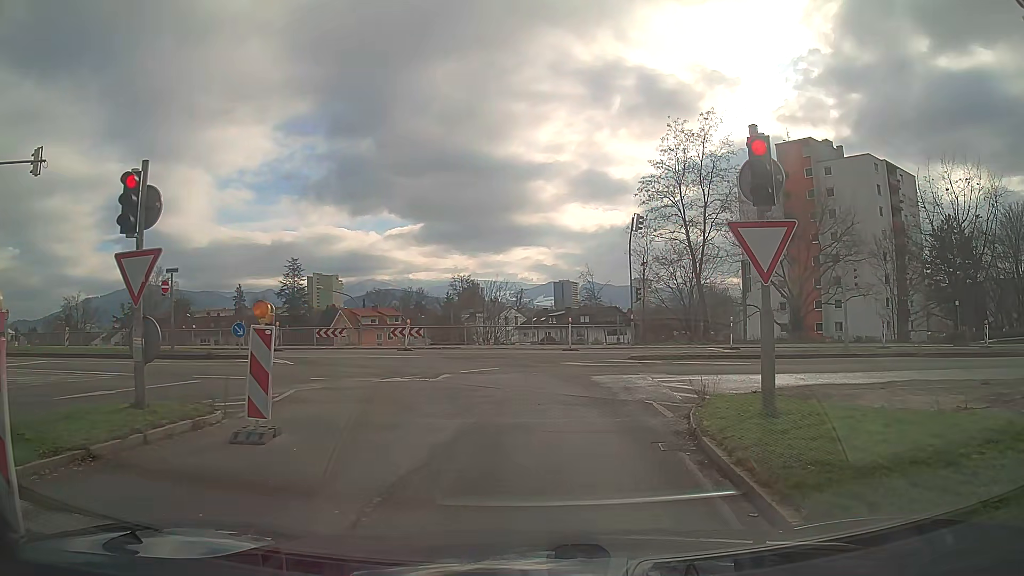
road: trunk_link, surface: asphalt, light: Day
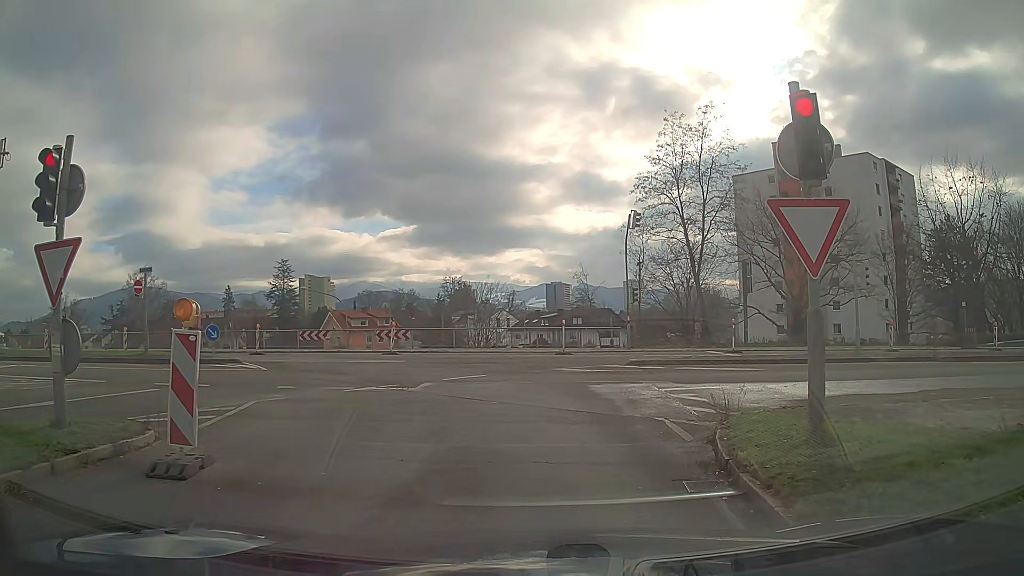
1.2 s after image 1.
(0.0, +1.5) m; +1°
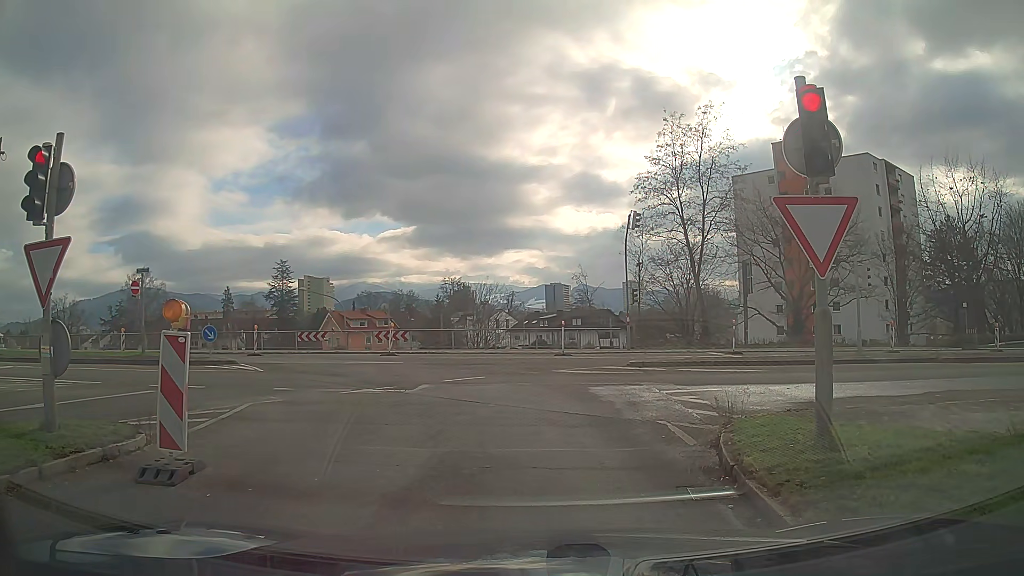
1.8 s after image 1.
(0.0, +0.2) m; 0°
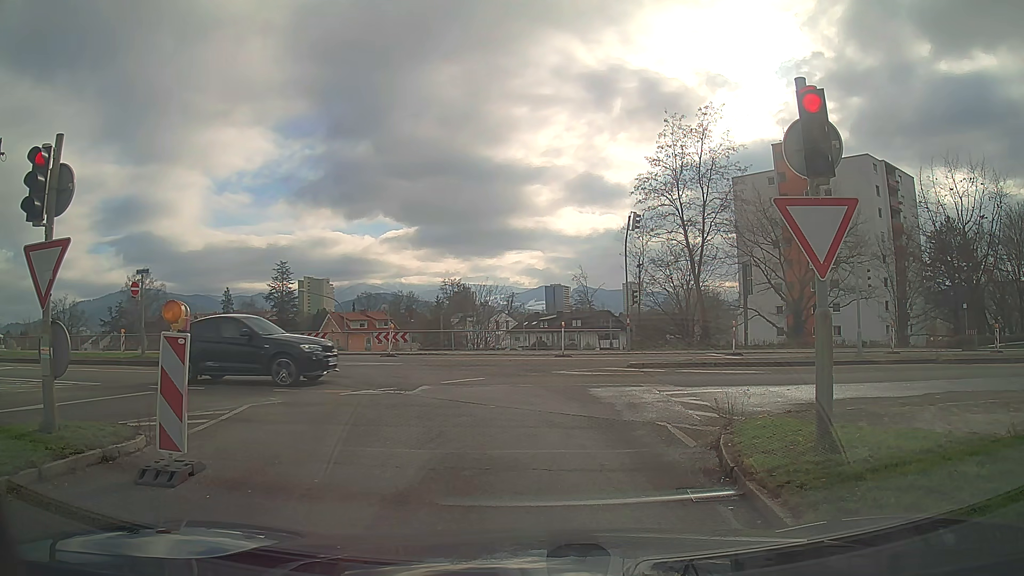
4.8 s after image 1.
(0.0, +0.1) m; 0°
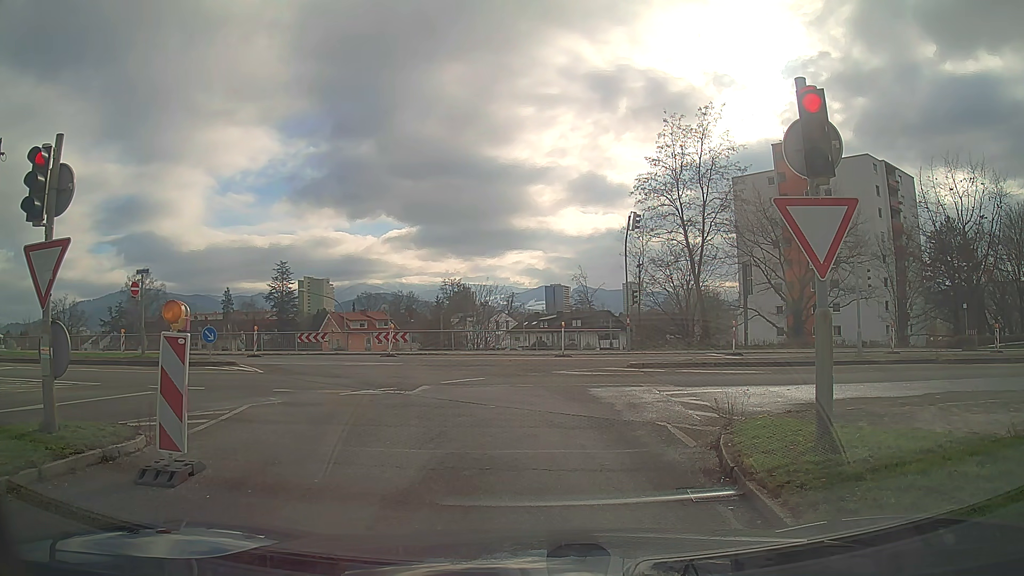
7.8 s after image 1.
(0.0, 0.0) m; 0°
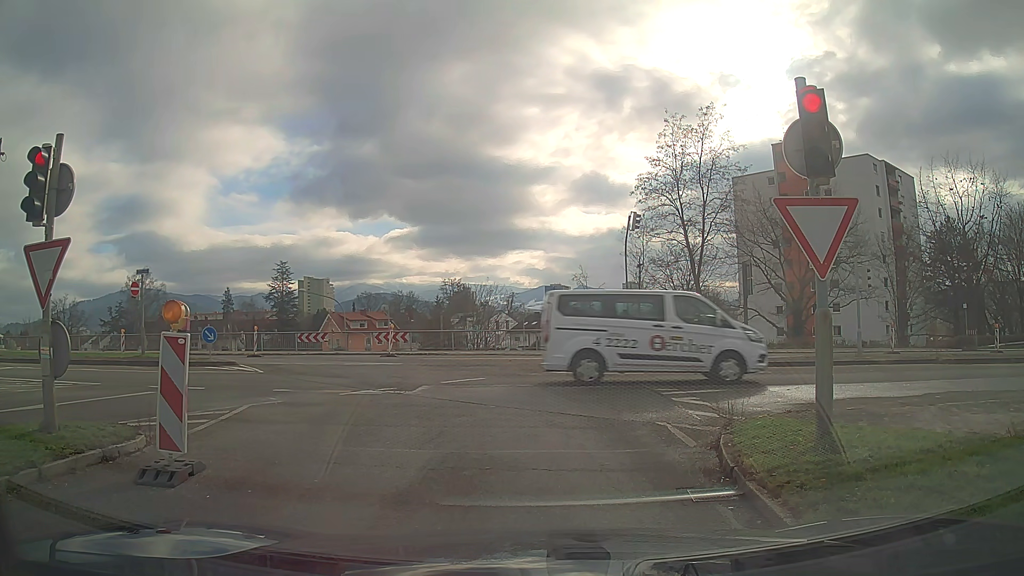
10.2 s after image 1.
(0.0, 0.0) m; 0°
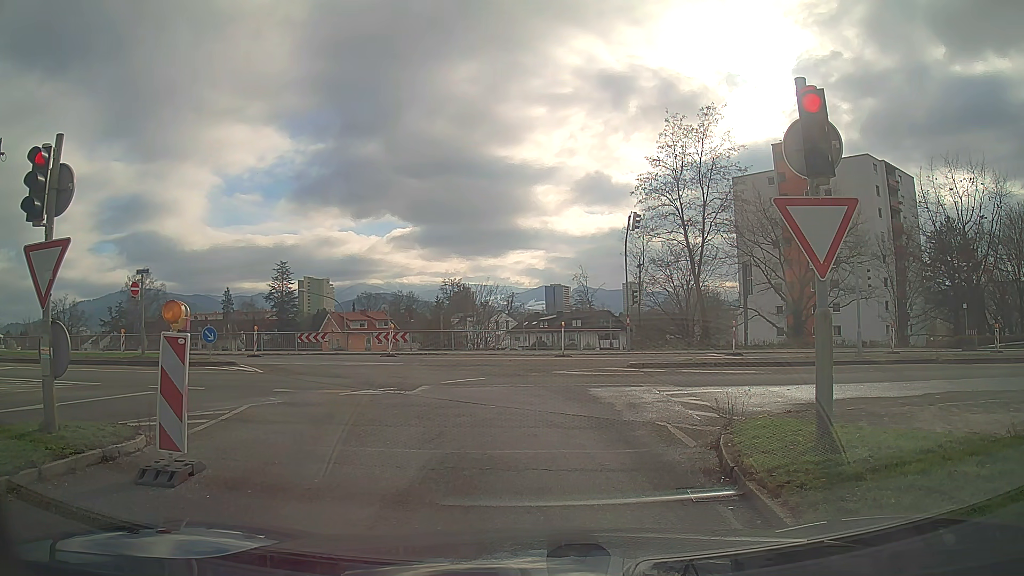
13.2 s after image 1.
(0.0, 0.0) m; 0°
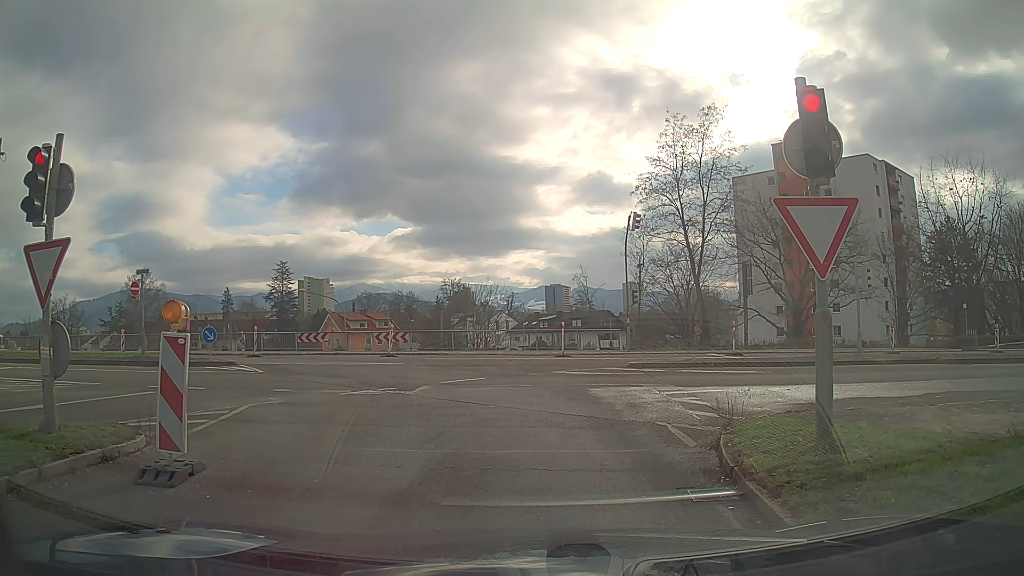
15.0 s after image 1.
(0.0, 0.0) m; 0°
